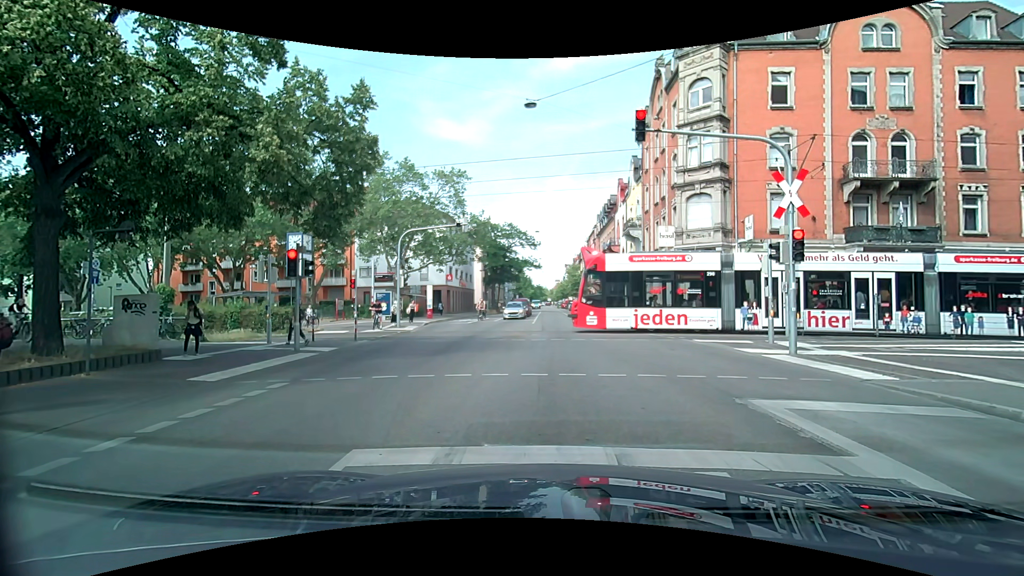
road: secondary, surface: asphalt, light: Day
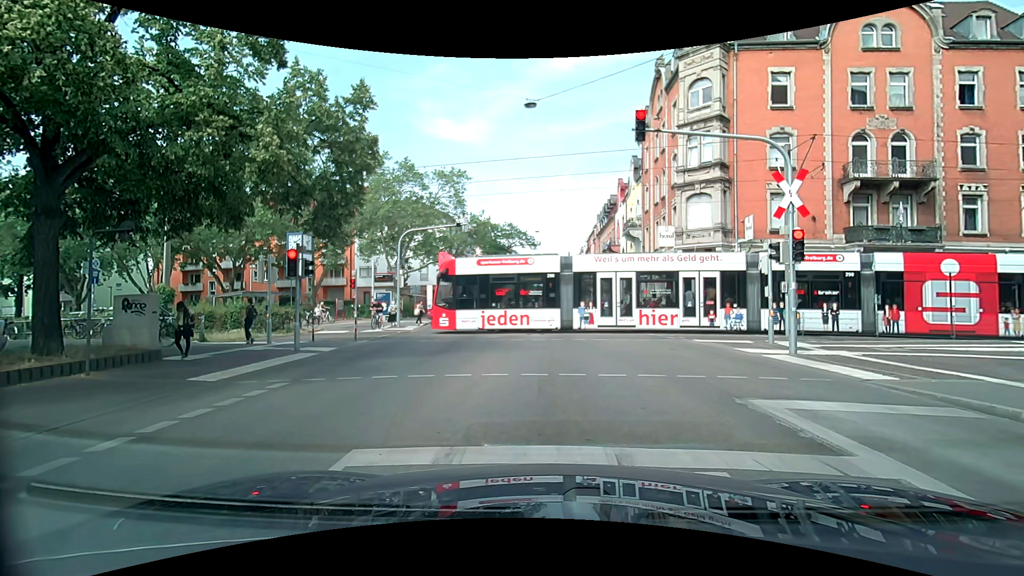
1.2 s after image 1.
(0.0, 0.0) m; 0°
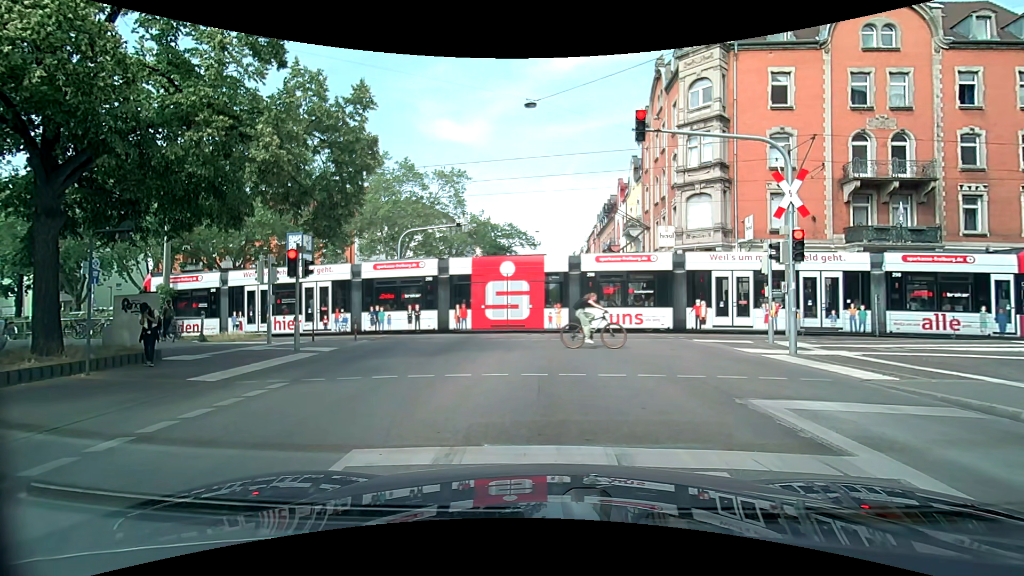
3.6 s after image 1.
(0.0, 0.0) m; 0°
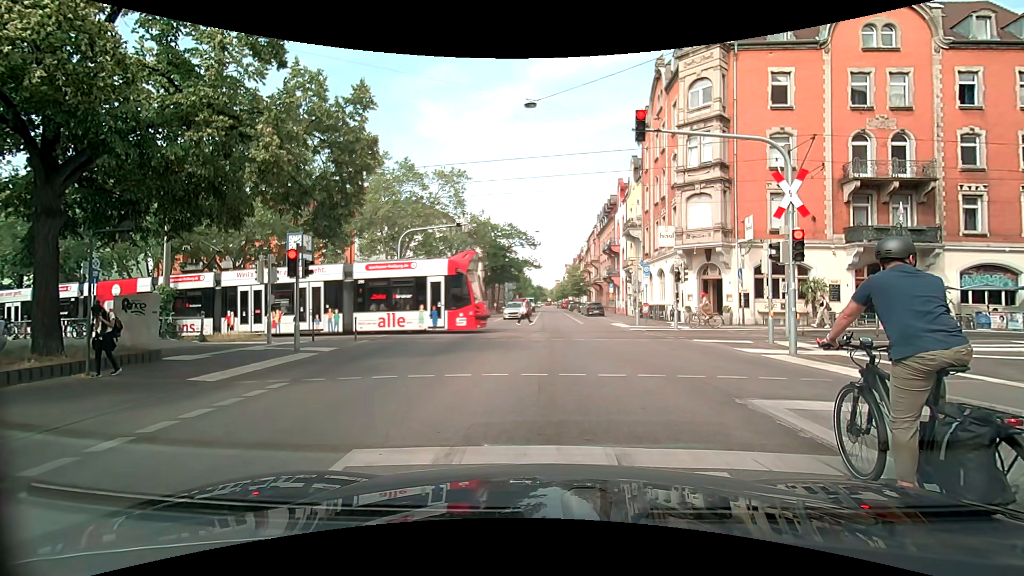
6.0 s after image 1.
(0.0, 0.0) m; 0°
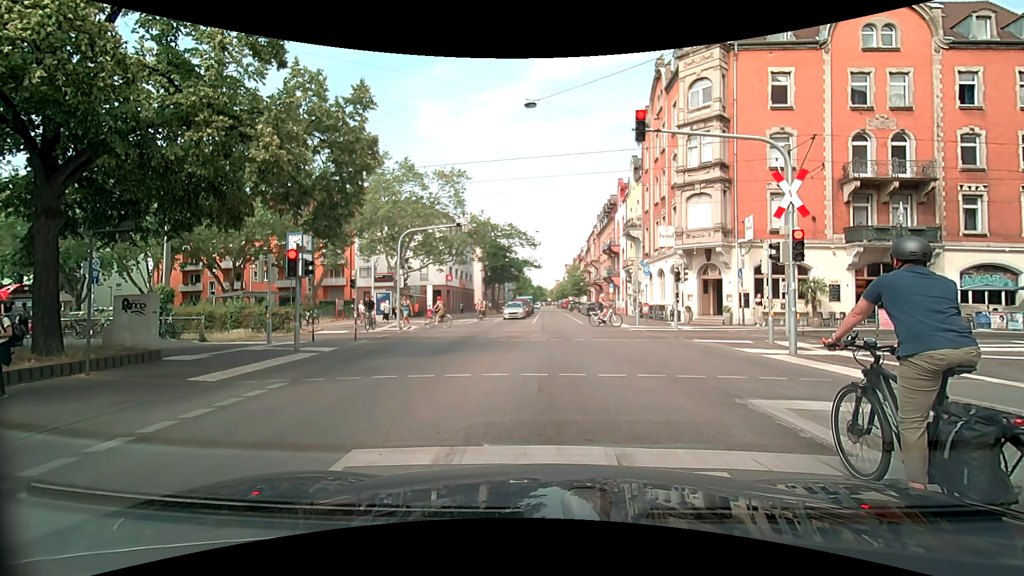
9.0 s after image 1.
(0.0, 0.0) m; 0°
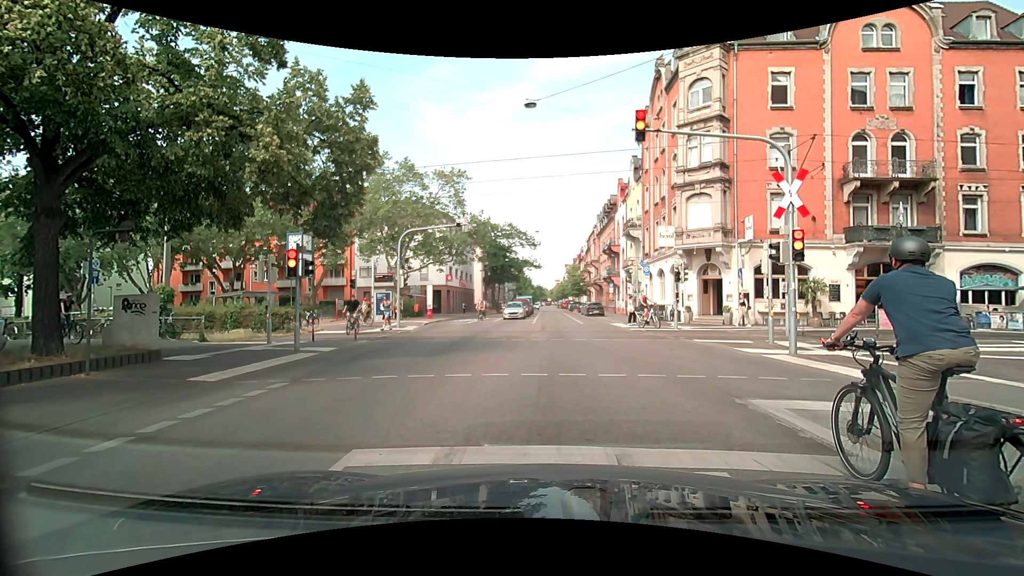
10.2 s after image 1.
(0.0, 0.0) m; 0°
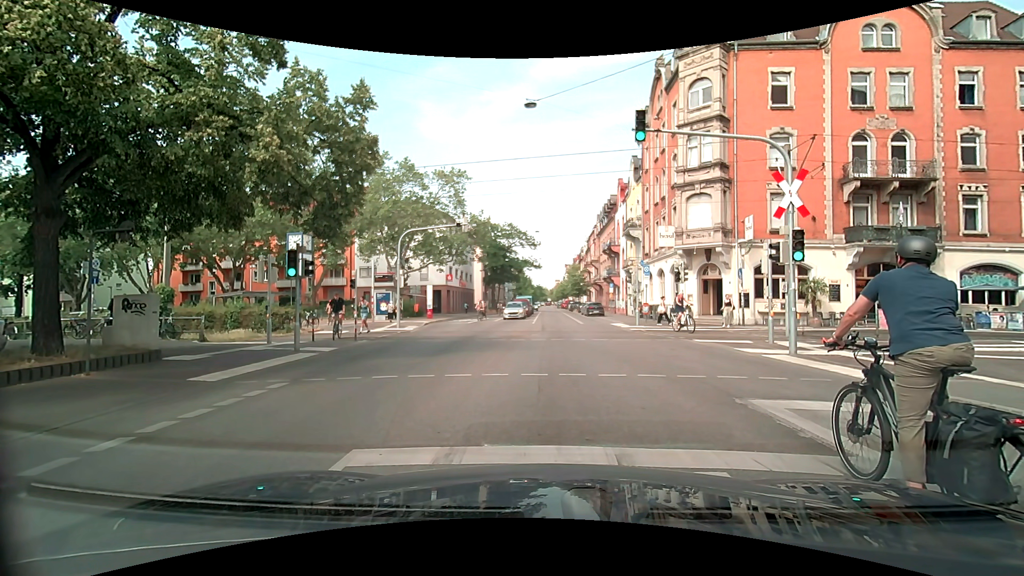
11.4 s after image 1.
(0.0, 0.0) m; 0°
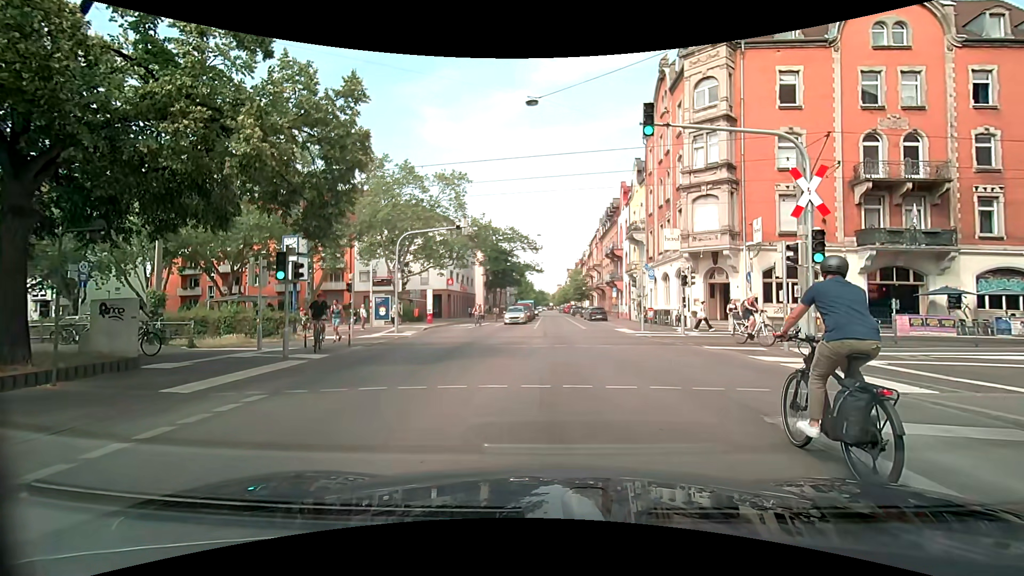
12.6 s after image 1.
(0.0, +0.9) m; +2°
(0, +10) (+1, +20) (+2, +30) (+2, +40) (+3, +50) (+3, +60) (+3, +70) (+4, +80) (+5, +90) (+5, +100) m
